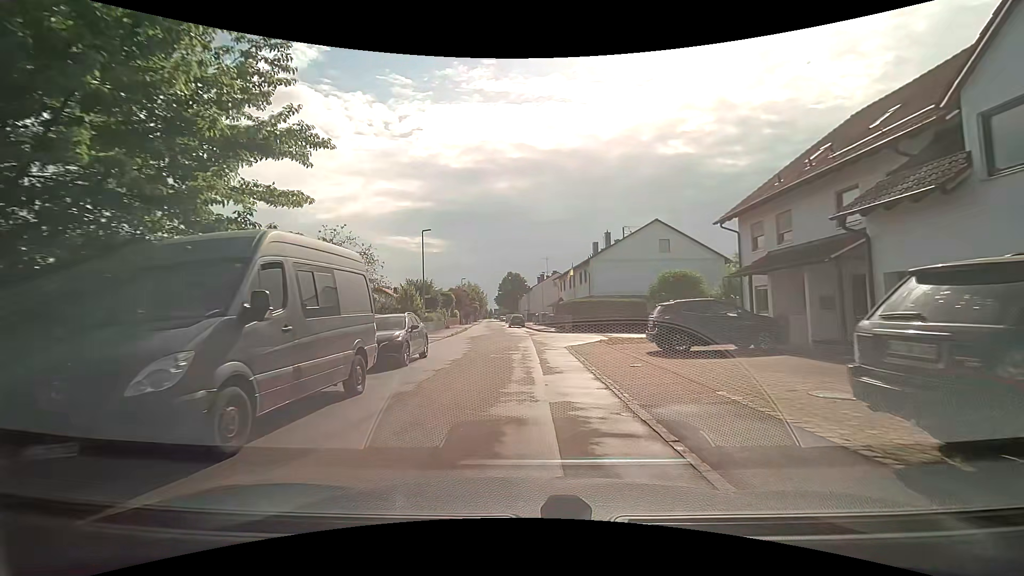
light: Day
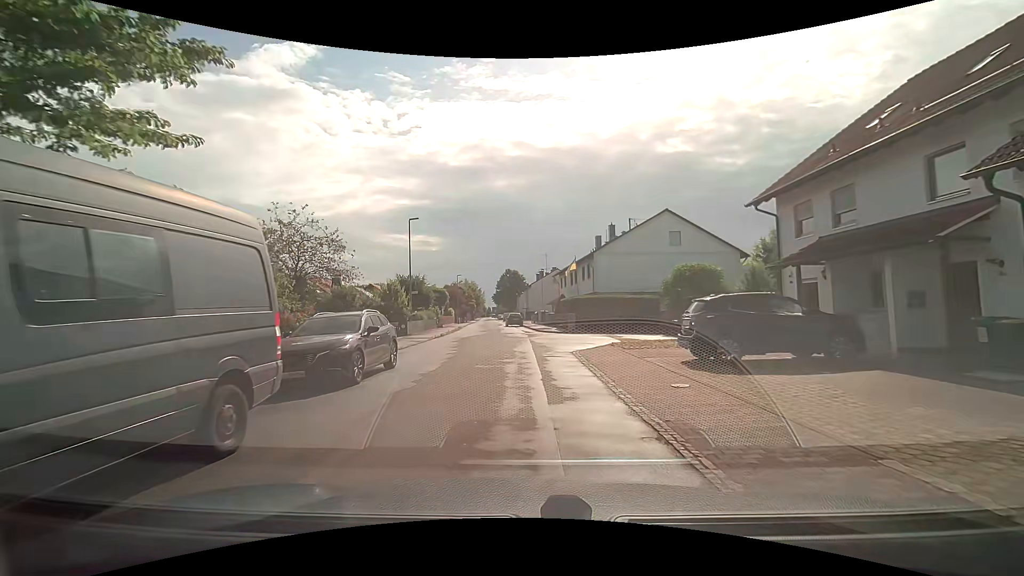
(0.0, +3.7) m; 0°
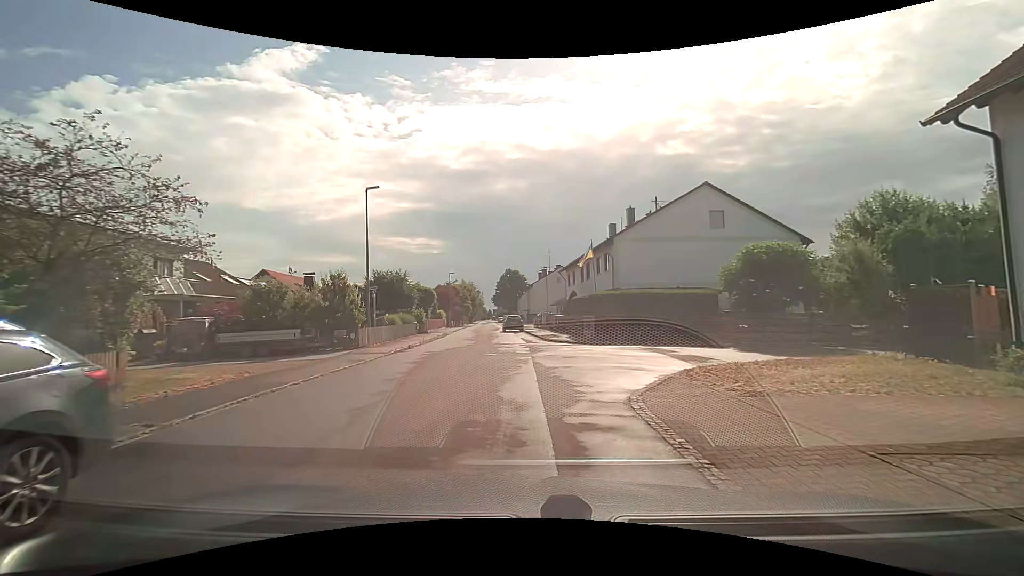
(+0.1, +9.1) m; +1°
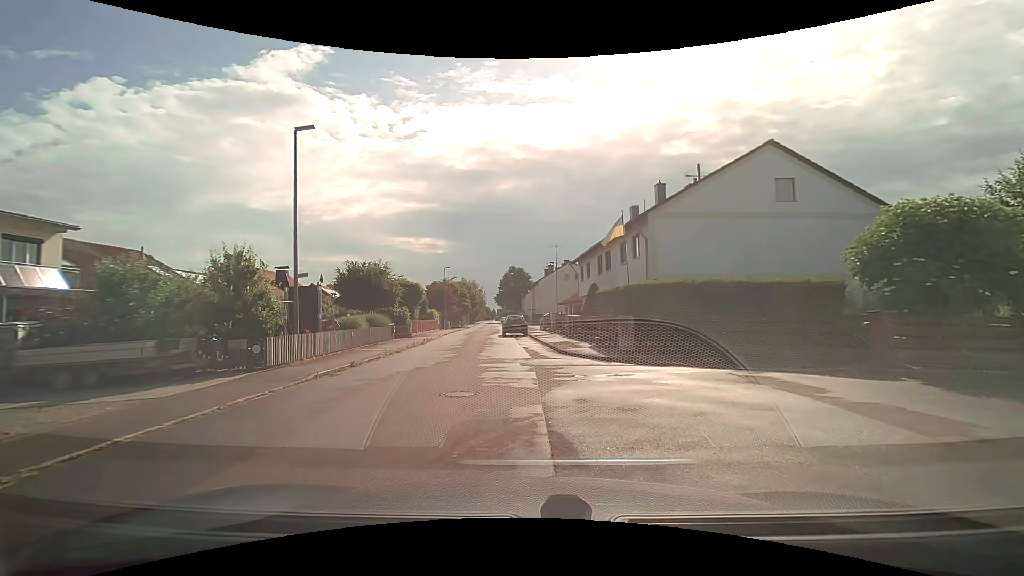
(-0.1, +8.0) m; 0°
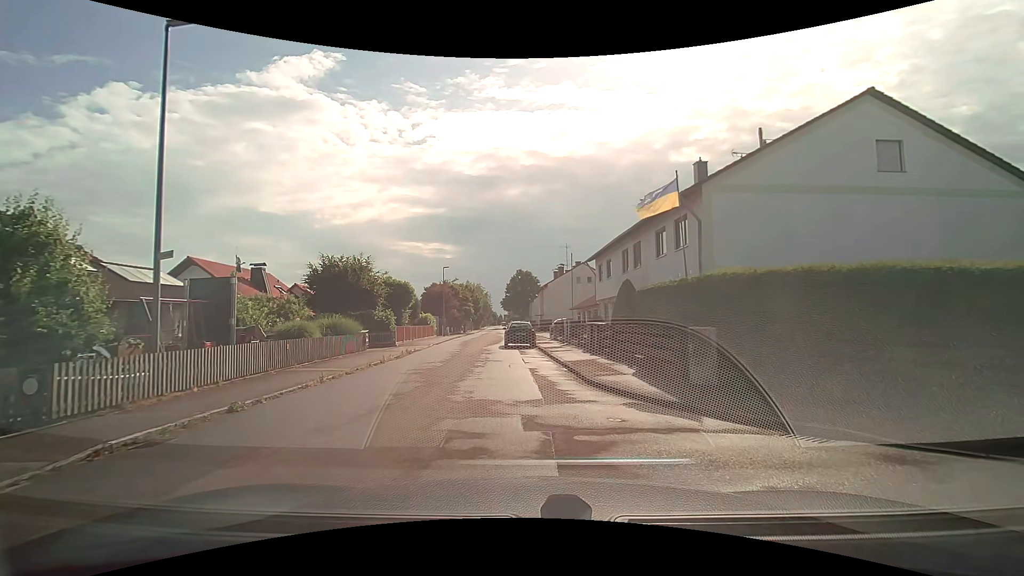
(-0.1, +6.5) m; -1°
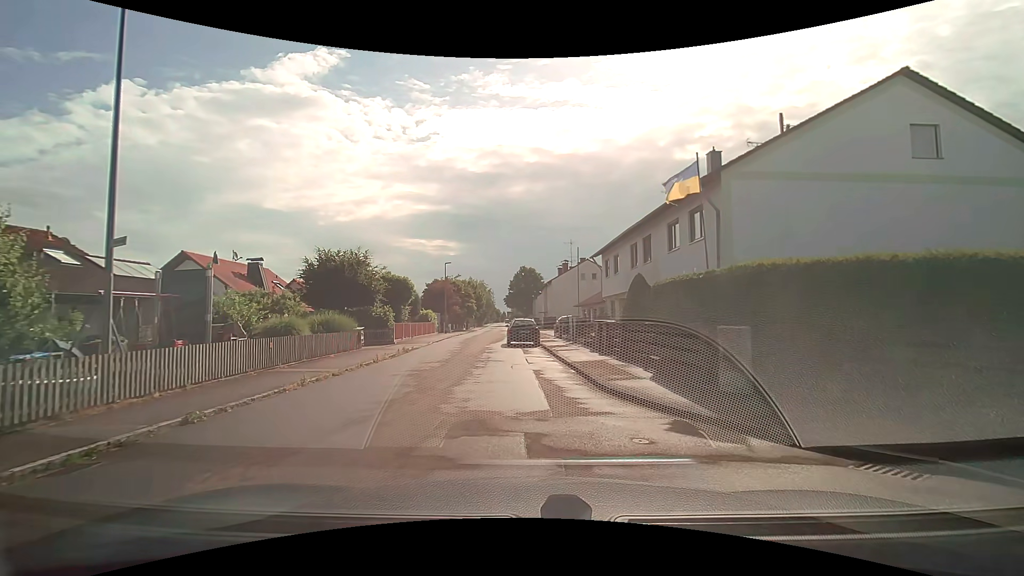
(0.0, +1.3) m; -2°
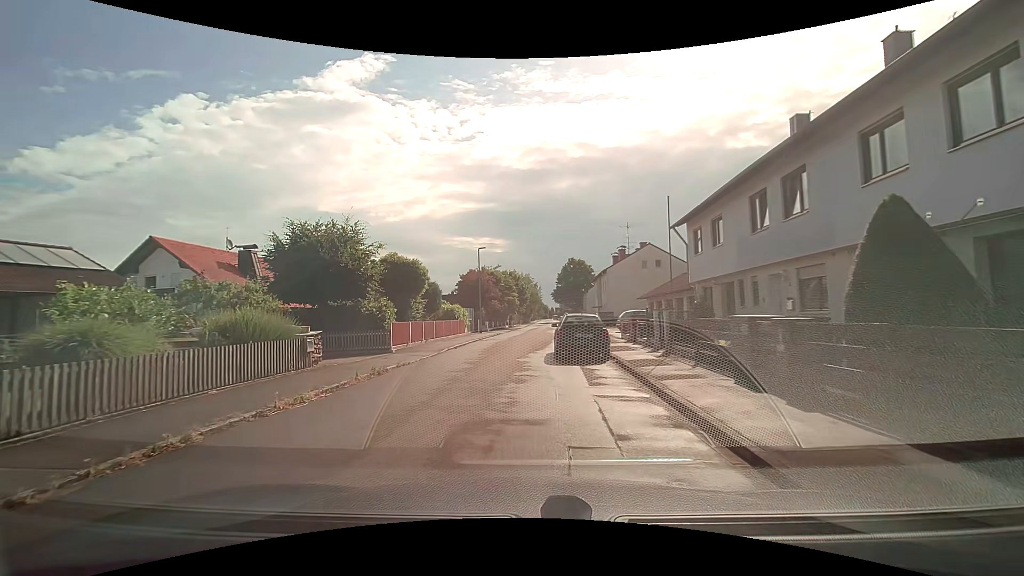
(0.0, +10.2) m; -3°
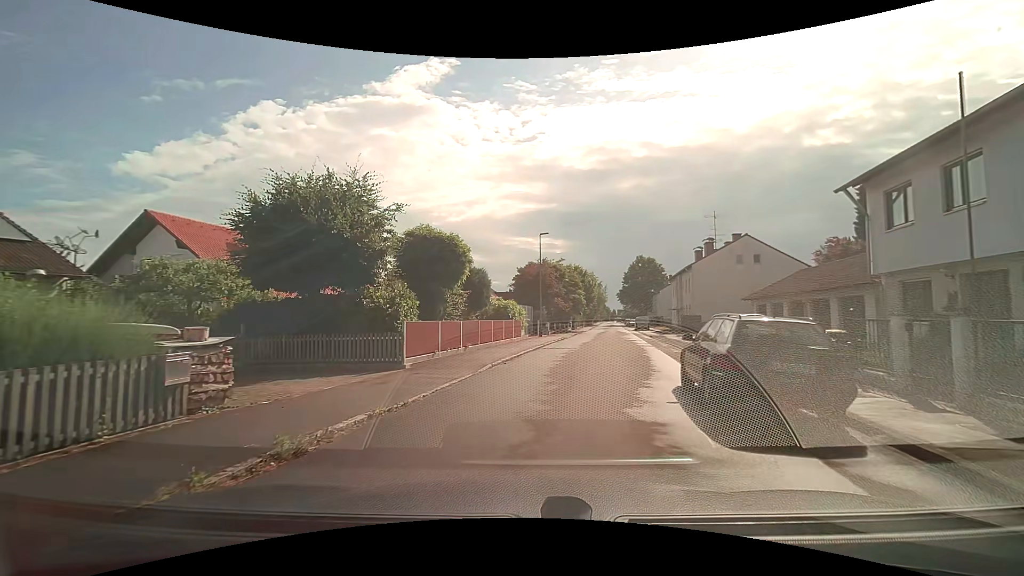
(-0.8, +8.1) m; -9°
(+1, +10) (+3, +20) (+5, +29) (+7, +39) (+9, +49) (+11, +59) (+13, +69) (+14, +79) (+16, +88) (+18, +98) m
